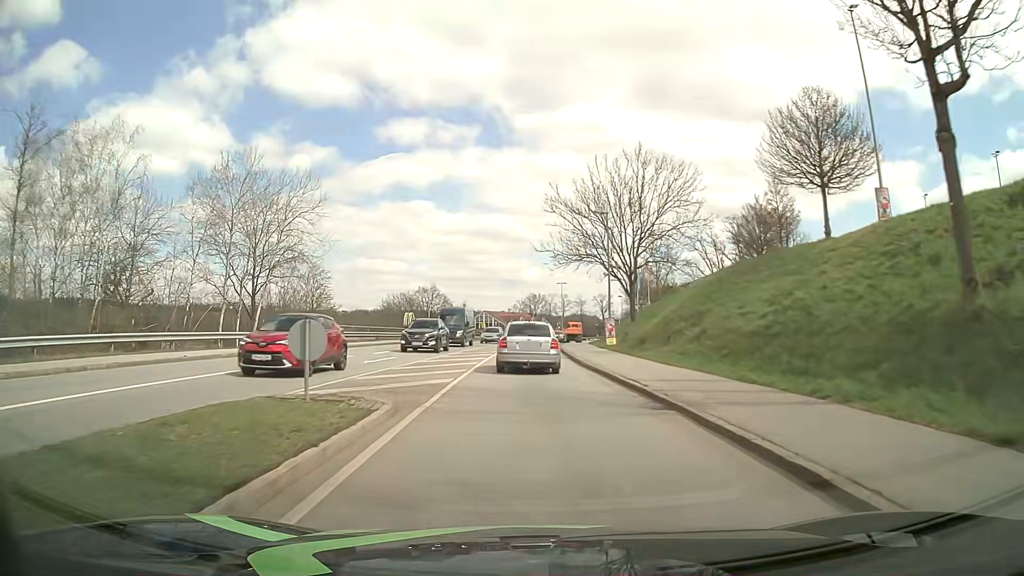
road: tertiary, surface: asphalt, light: Day
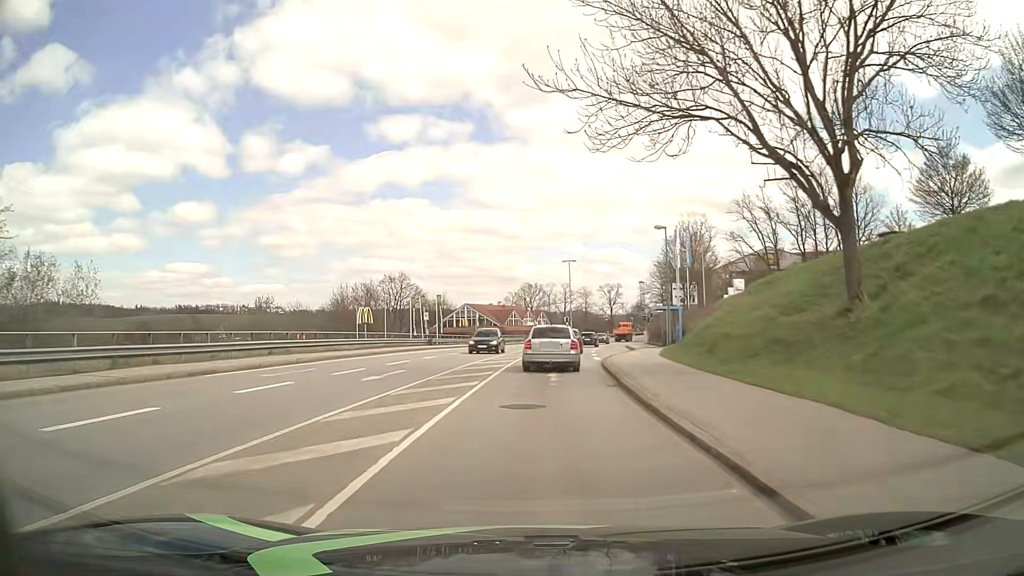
(-0.2, +34.8) m; 0°
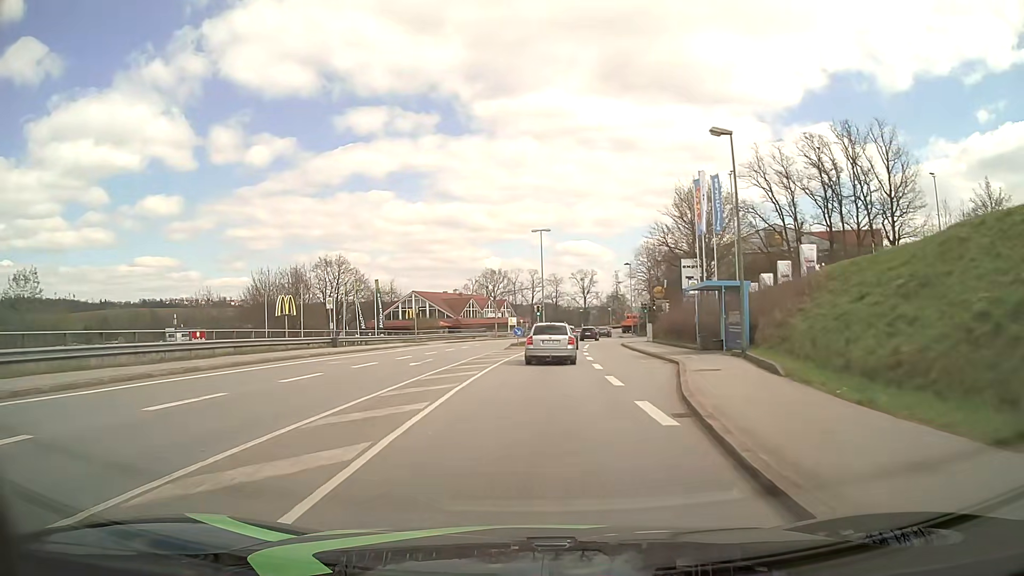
(+0.5, +21.2) m; +3°
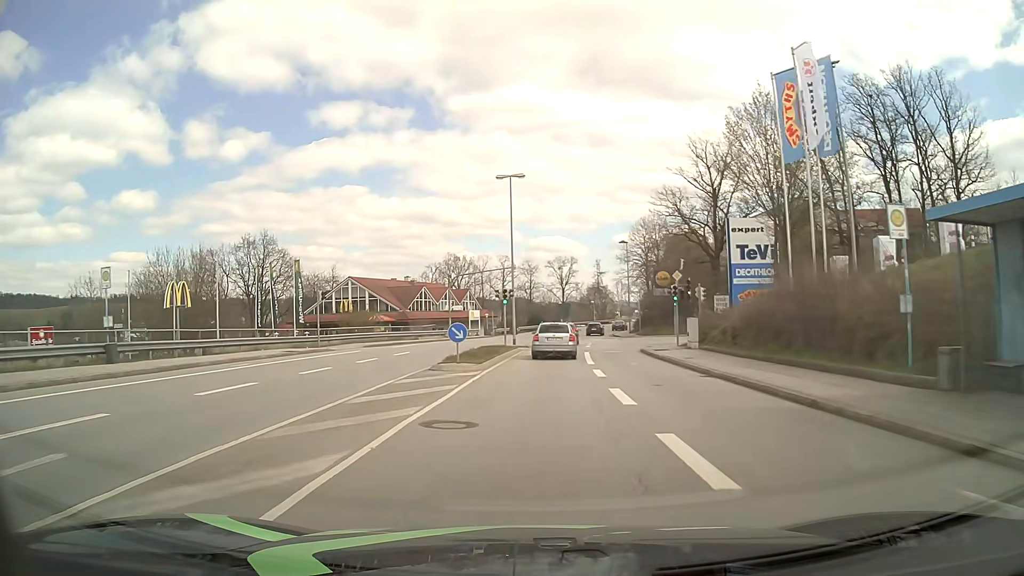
(+0.3, +21.6) m; +2°
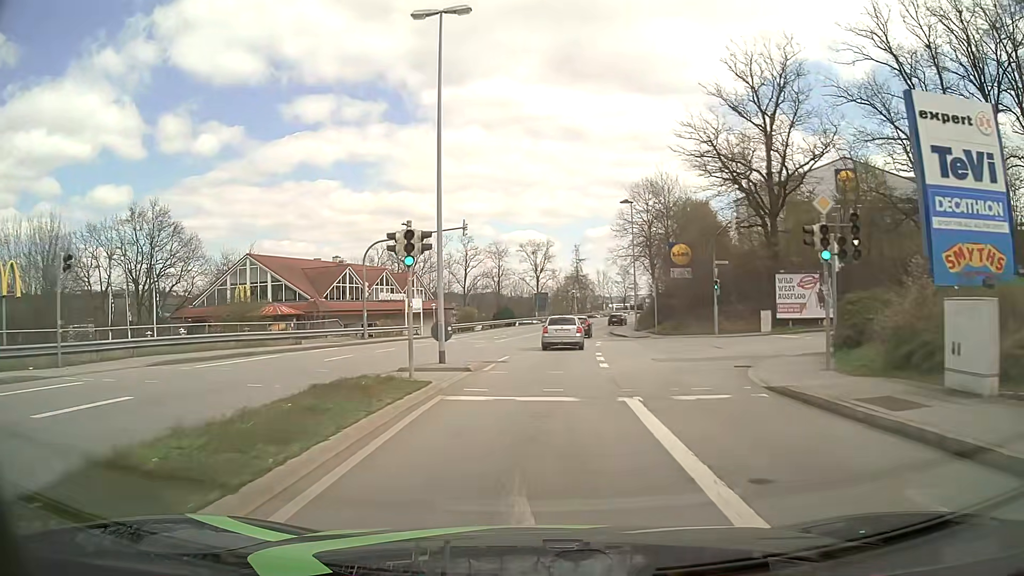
(+0.5, +22.3) m; +2°
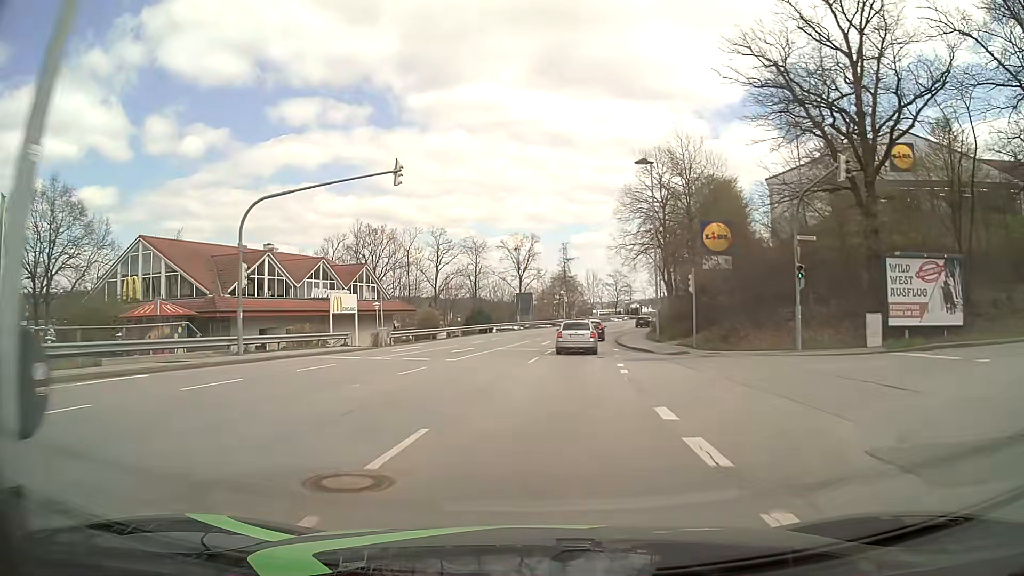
(+0.2, +15.2) m; +1°
